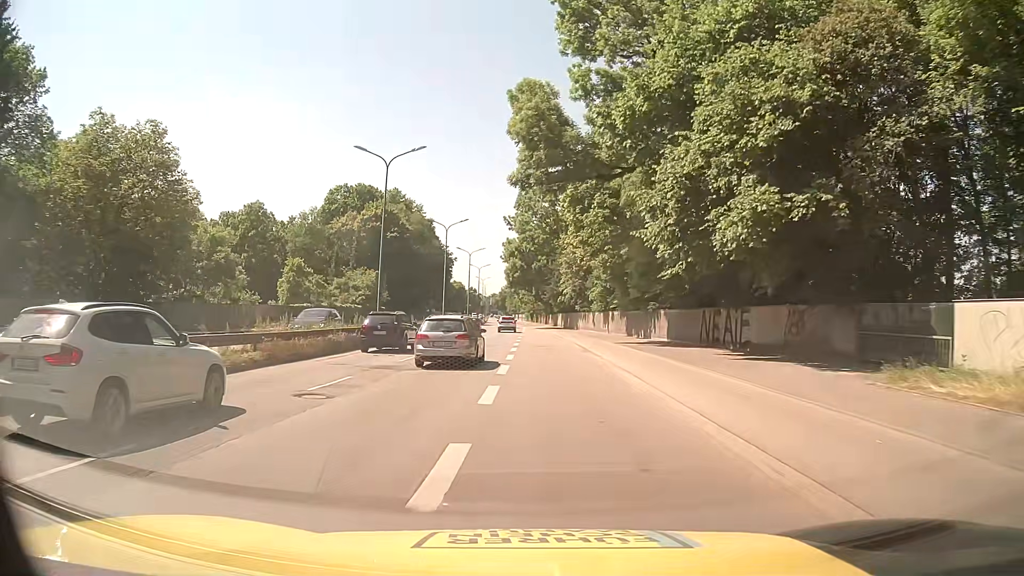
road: trunk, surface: asphalt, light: Day
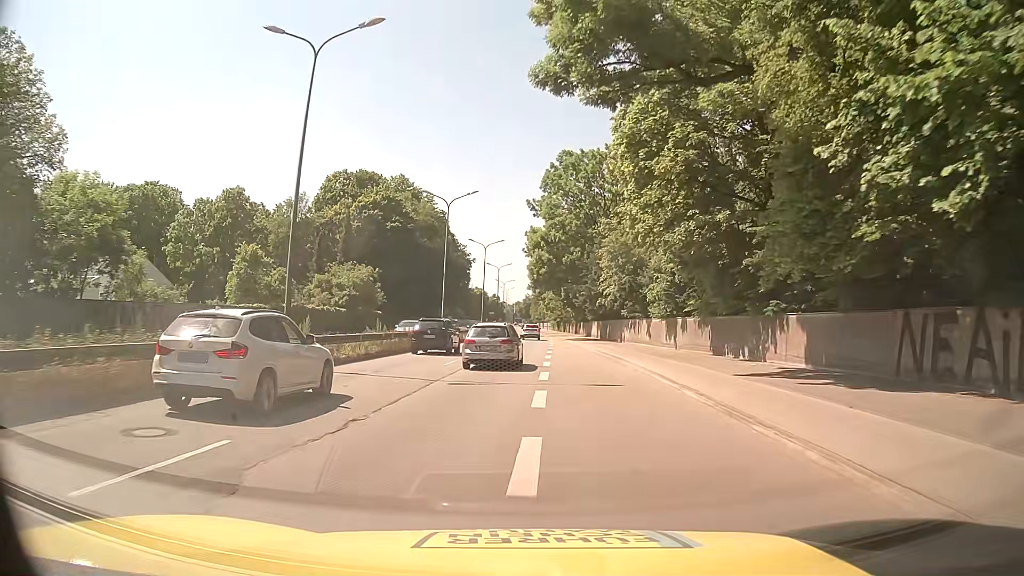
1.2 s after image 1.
(-0.2, +17.5) m; -2°
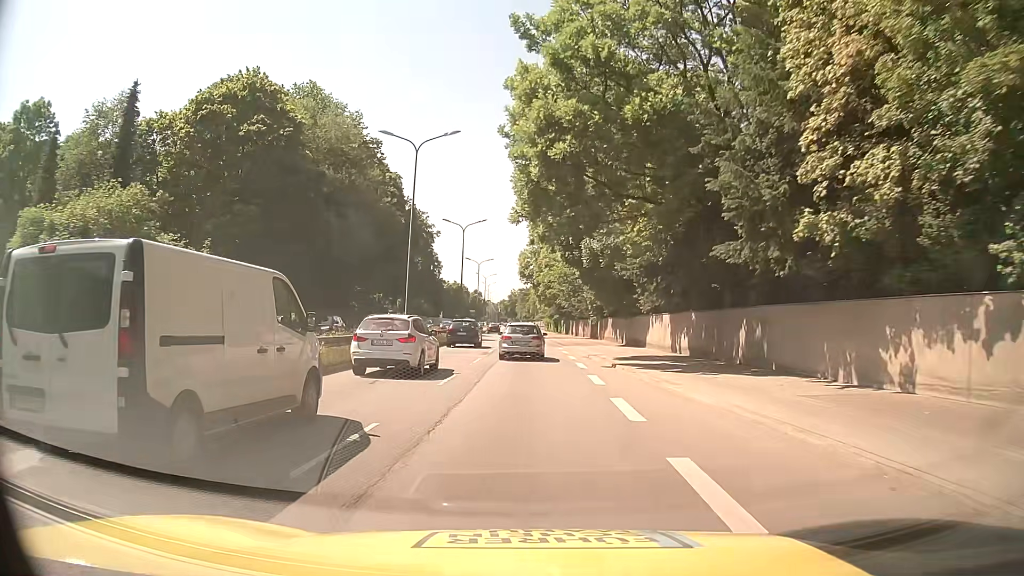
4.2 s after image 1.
(-0.2, +43.5) m; +2°
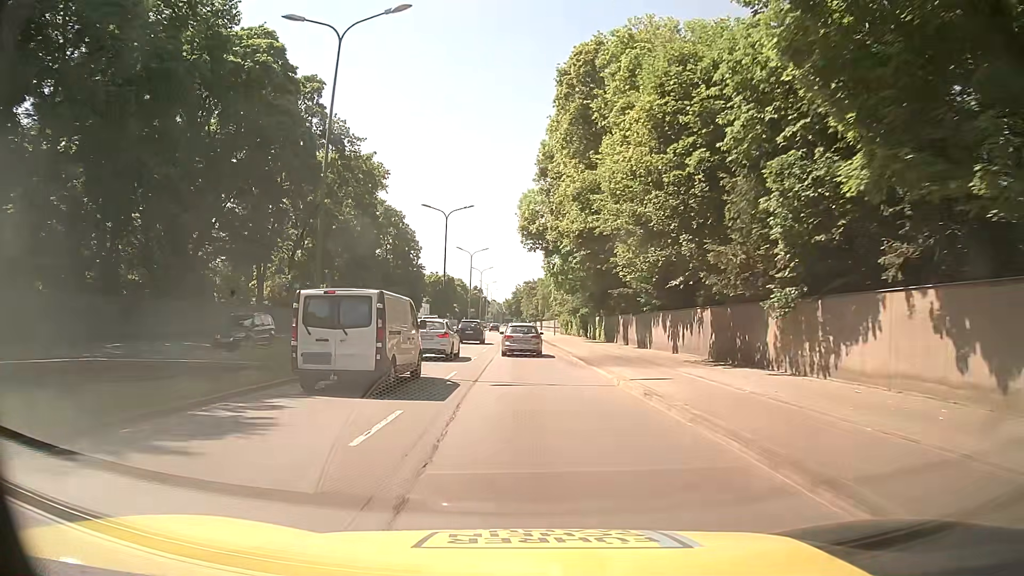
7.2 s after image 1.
(-0.7, +43.6) m; -1°
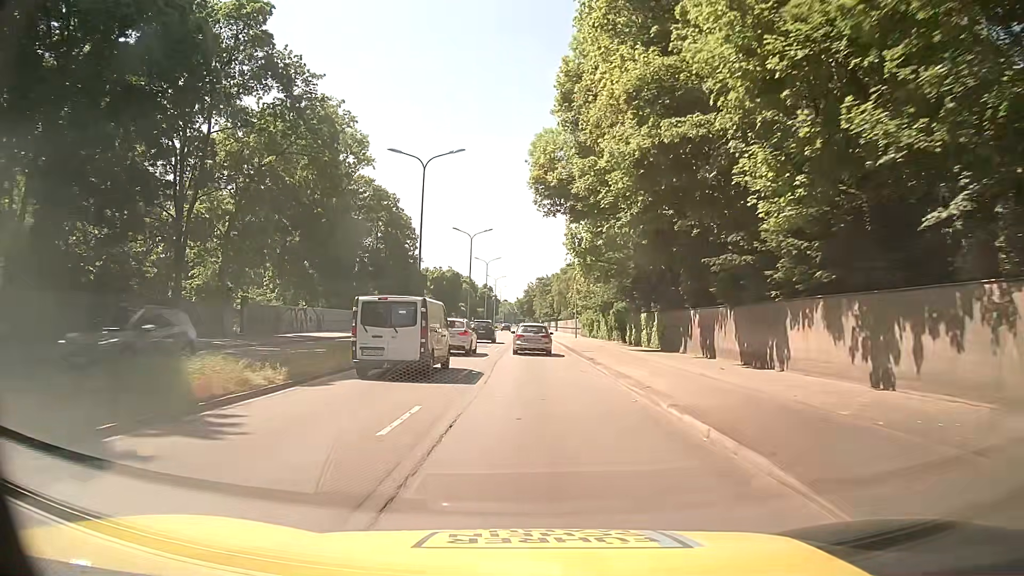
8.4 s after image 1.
(-0.2, +17.4) m; 0°
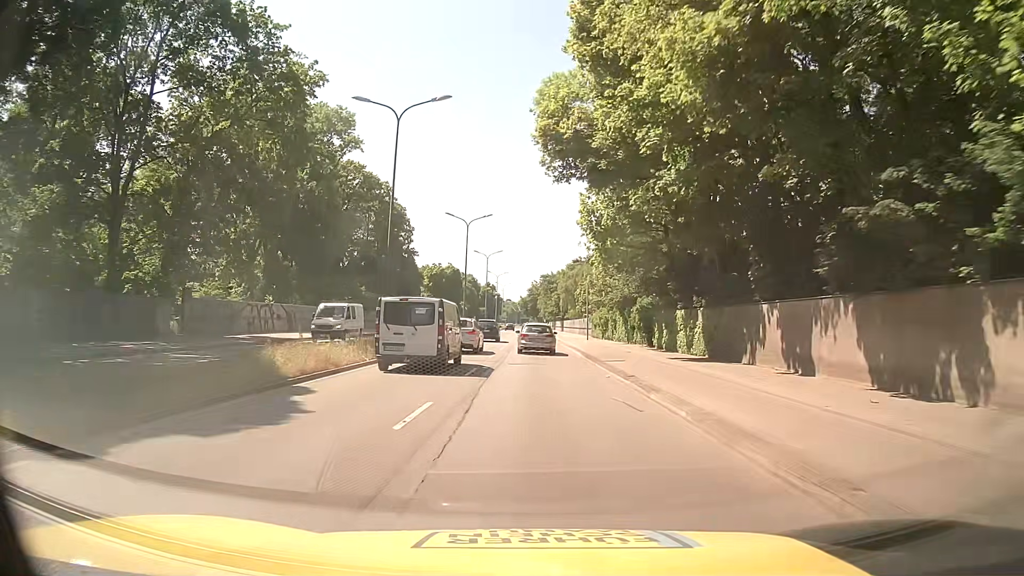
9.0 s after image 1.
(-0.1, +8.7) m; -2°
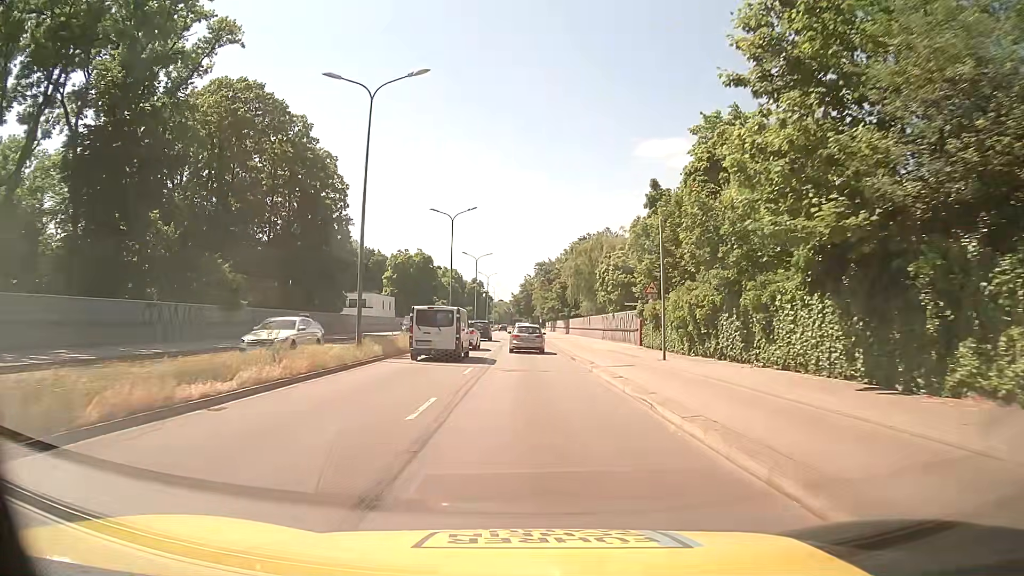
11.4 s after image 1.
(+0.4, +34.8) m; 0°
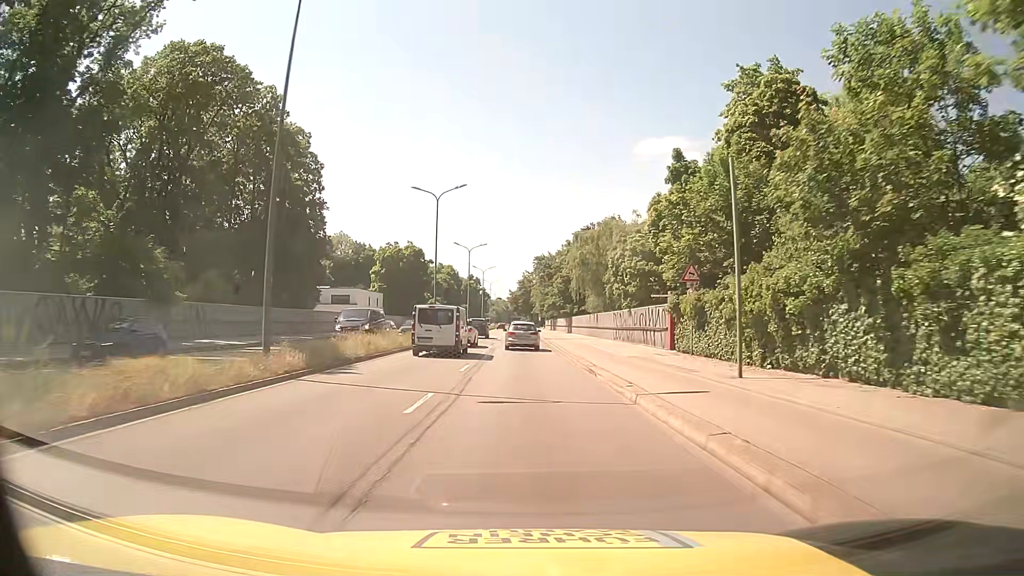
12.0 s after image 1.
(+0.1, +8.7) m; +1°
(0, +10) (0, +20) (0, +30) (0, +40) (0, +50) (0, +60) (-1, +70) (-1, +80) (-1, +90) (-1, +100) m
